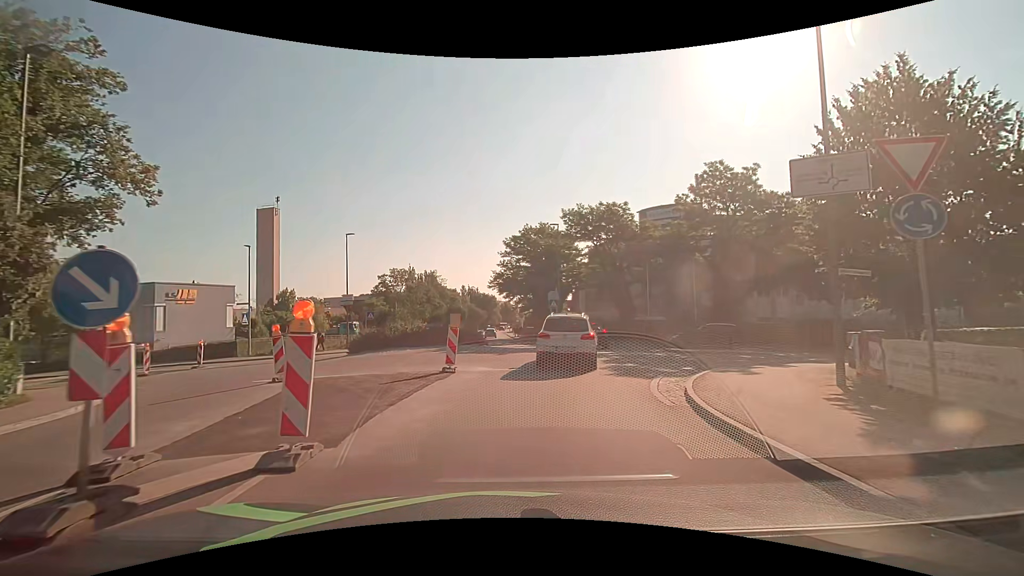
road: tertiary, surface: asphalt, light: Day
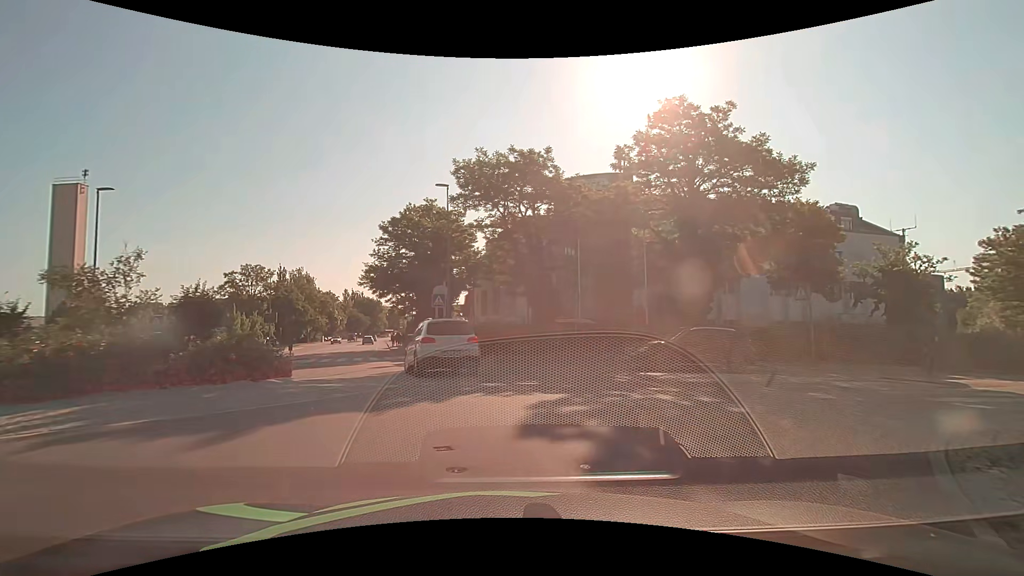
(+1.5, +13.3) m; +13°
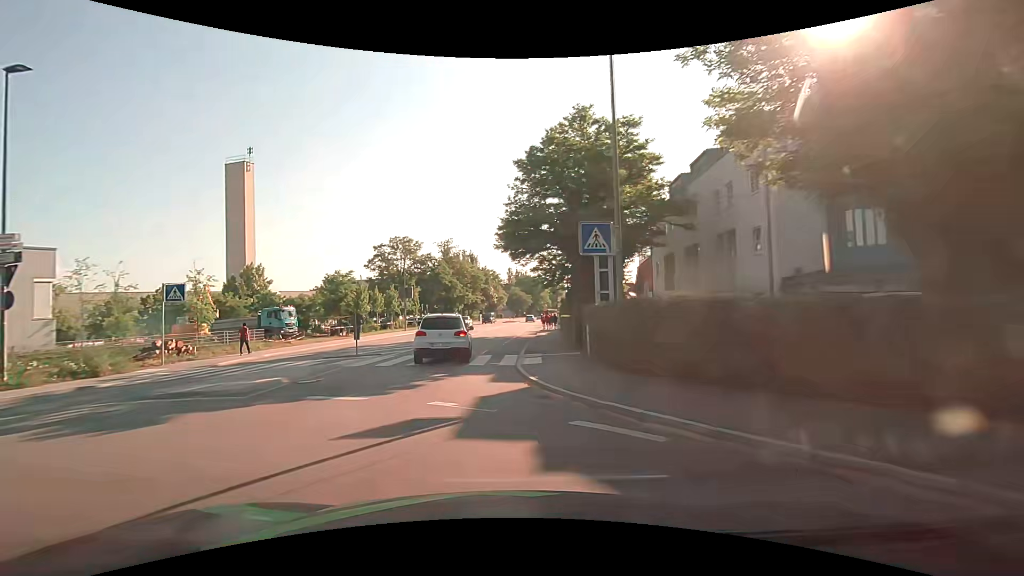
(-1.6, +17.0) m; -19°
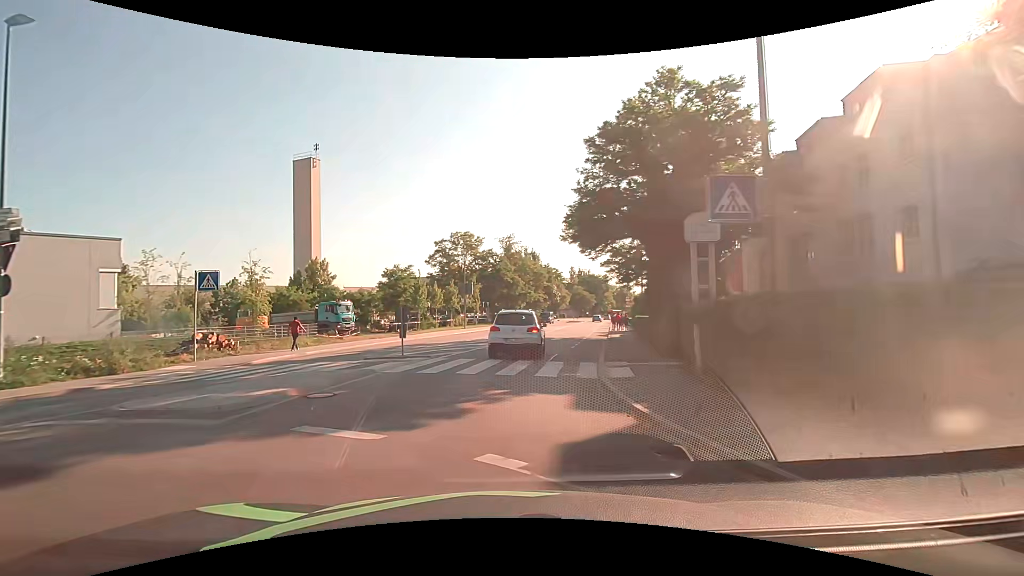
(-0.3, +3.9) m; -8°
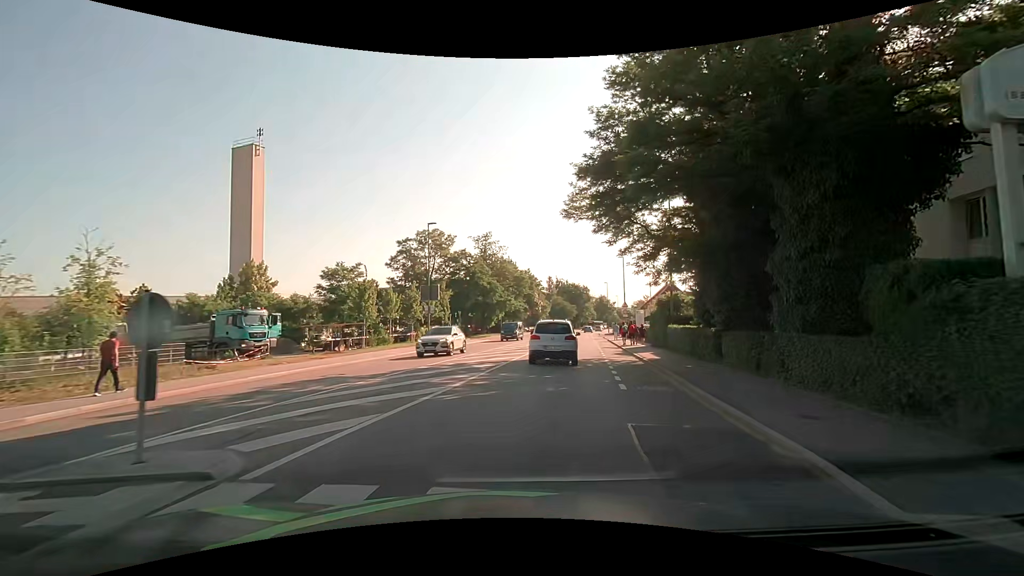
(-0.1, +12.3) m; +5°
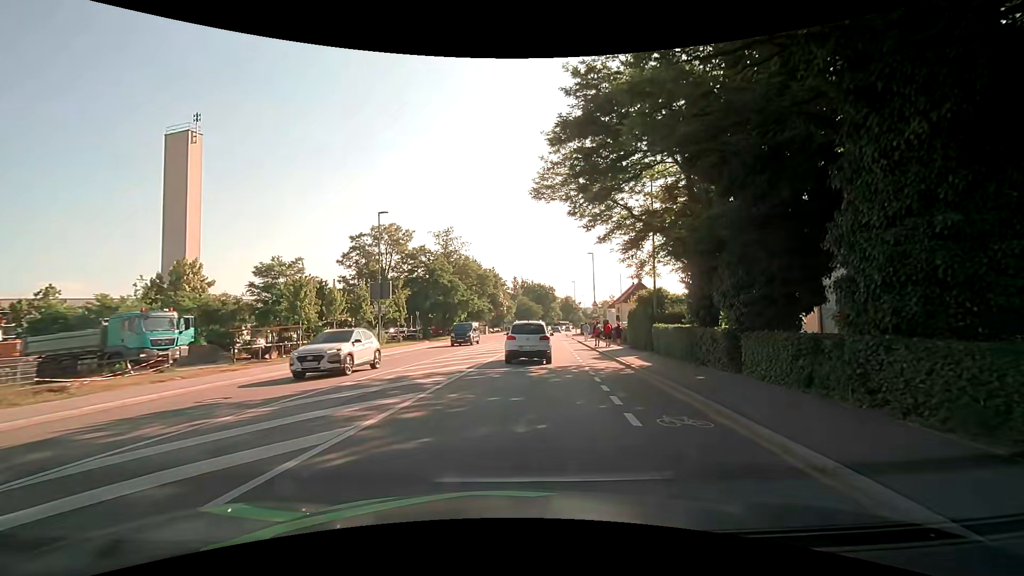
(+0.1, +4.4) m; +3°
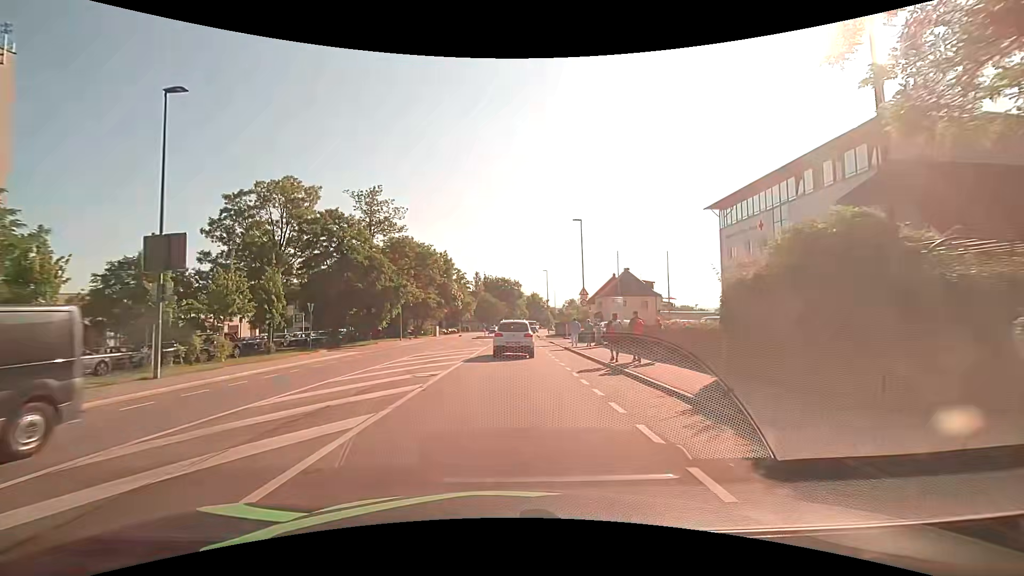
(+1.2, +19.4) m; +5°
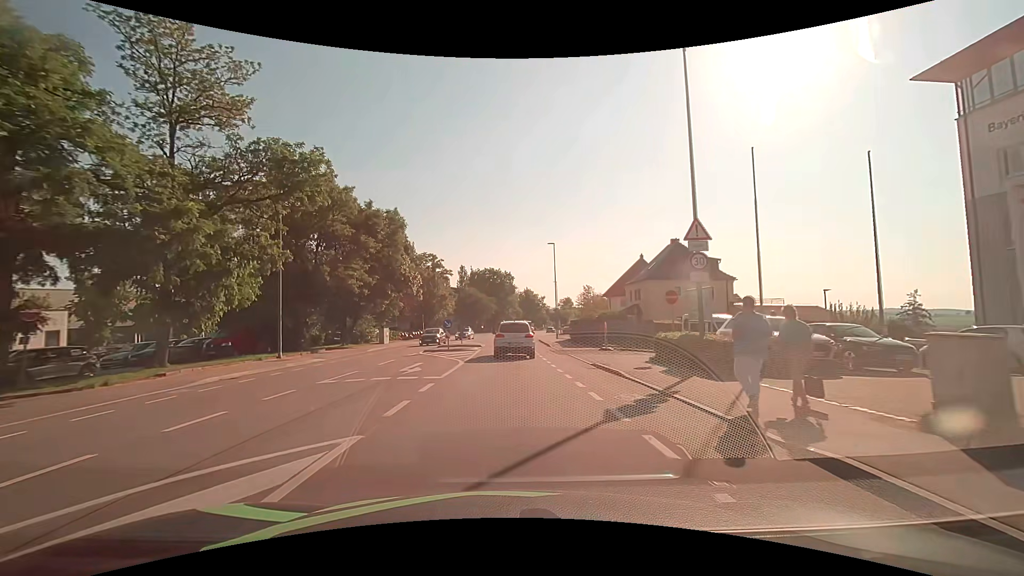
(+0.4, +27.0) m; +1°
(0, +10) (0, +20) (0, +30) (0, +40) (0, +50) (0, +60) (+1, +70) (+2, +80) (+3, +90) (+5, +100) m
